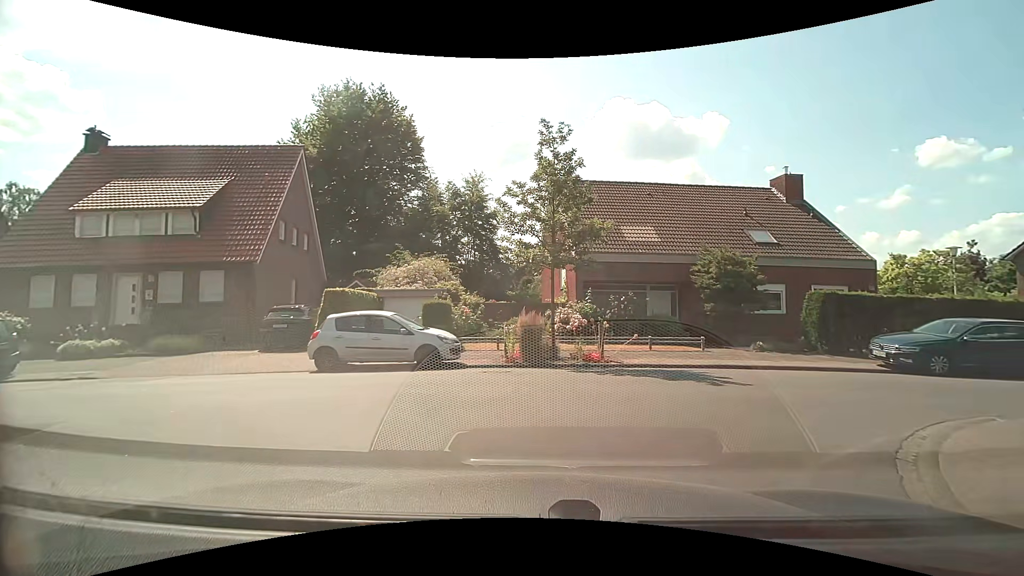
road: residential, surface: asphalt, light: Day
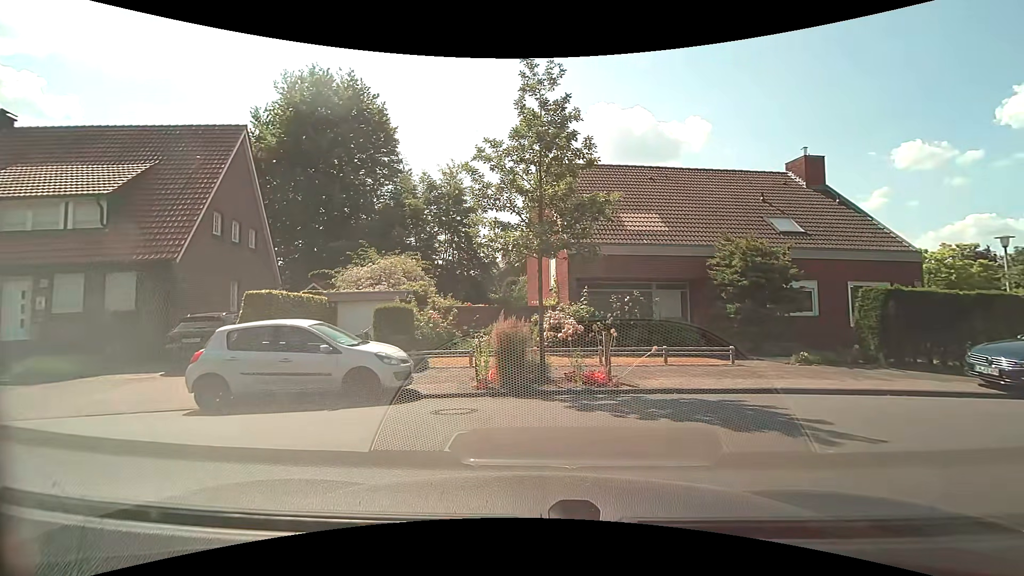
(0.0, +3.8) m; +3°
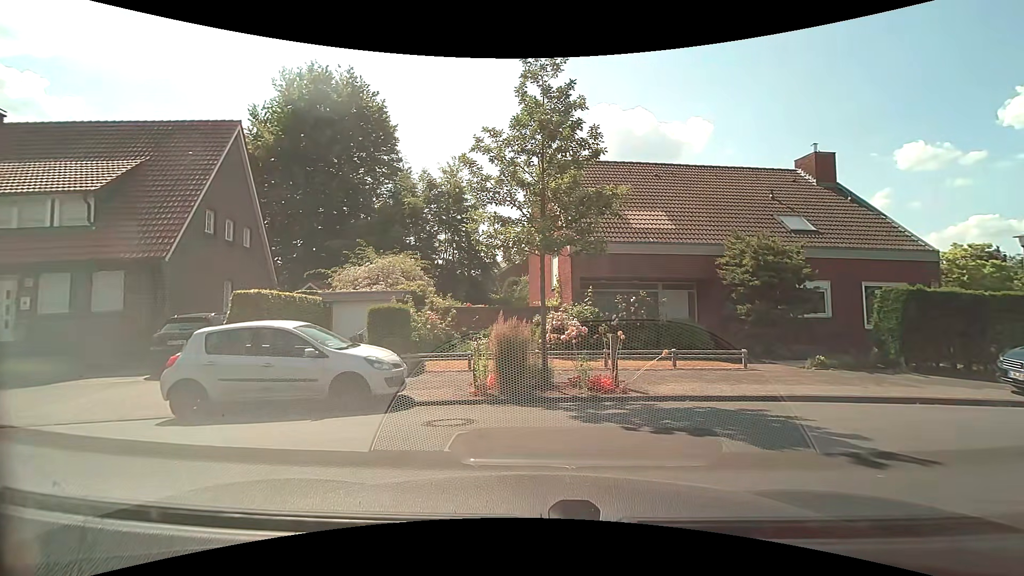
(0.0, +0.6) m; 0°
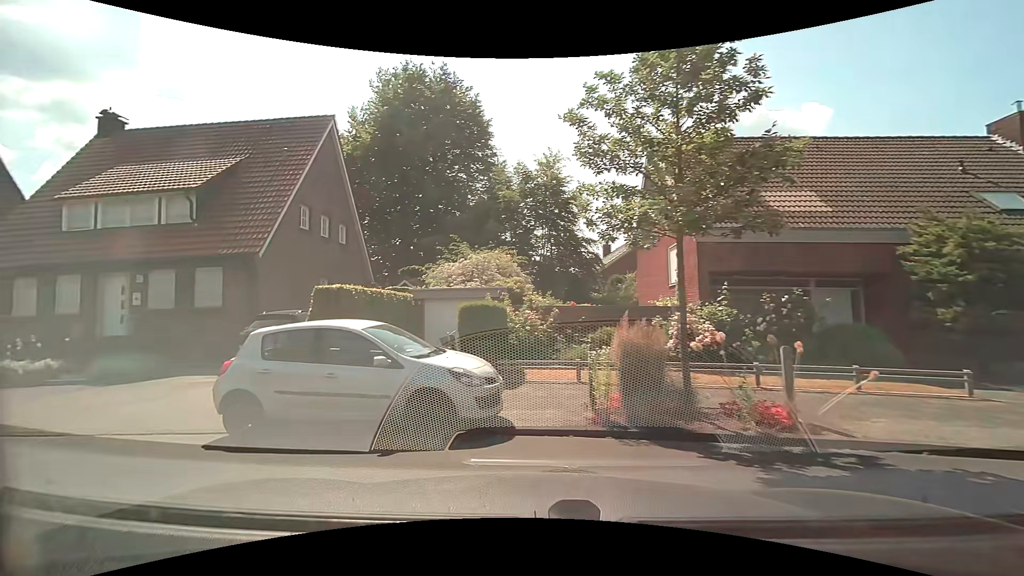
(-0.2, +2.4) m; -12°
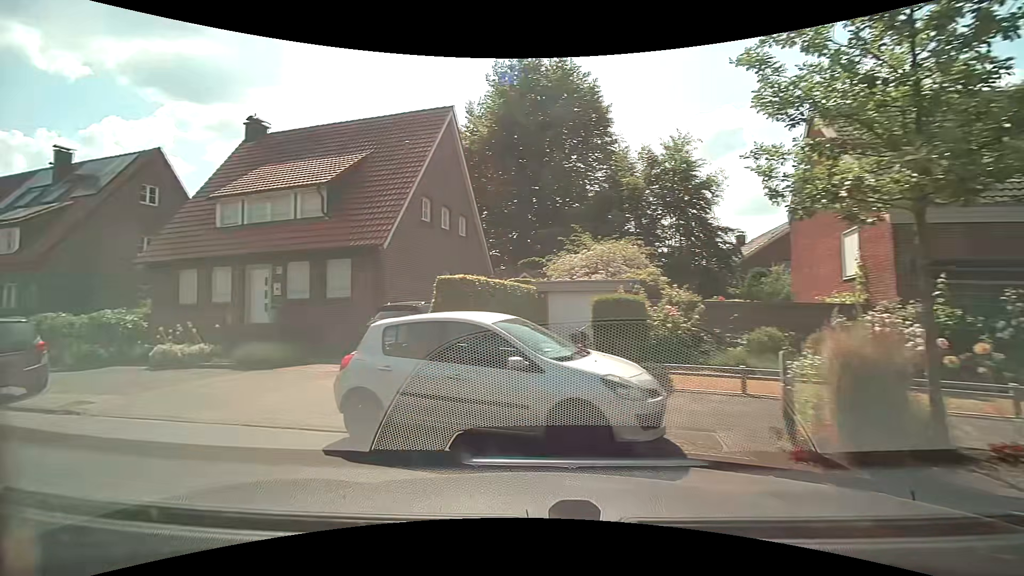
(-0.1, +1.4) m; -15°
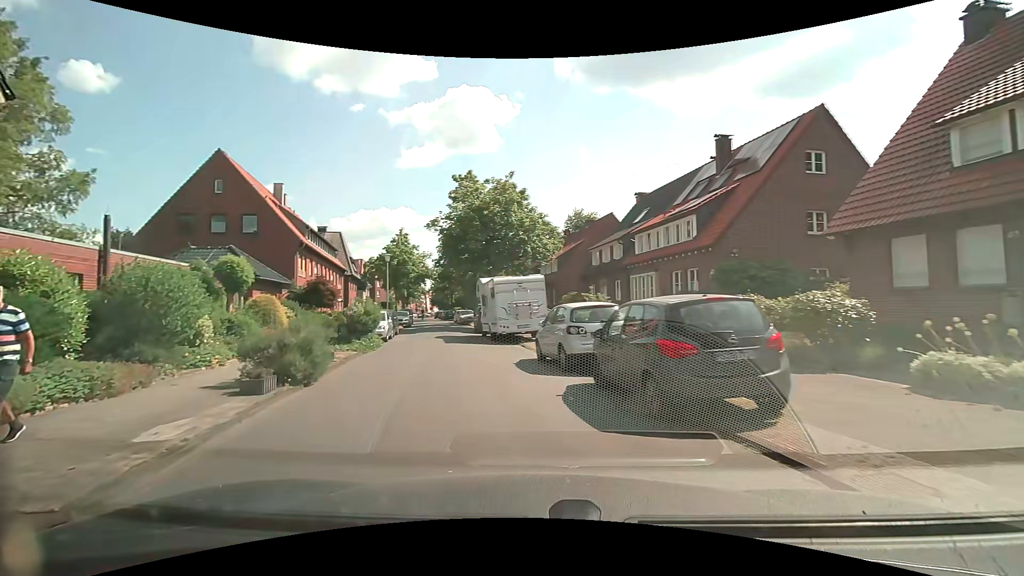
(-3.8, +5.9) m; -62°
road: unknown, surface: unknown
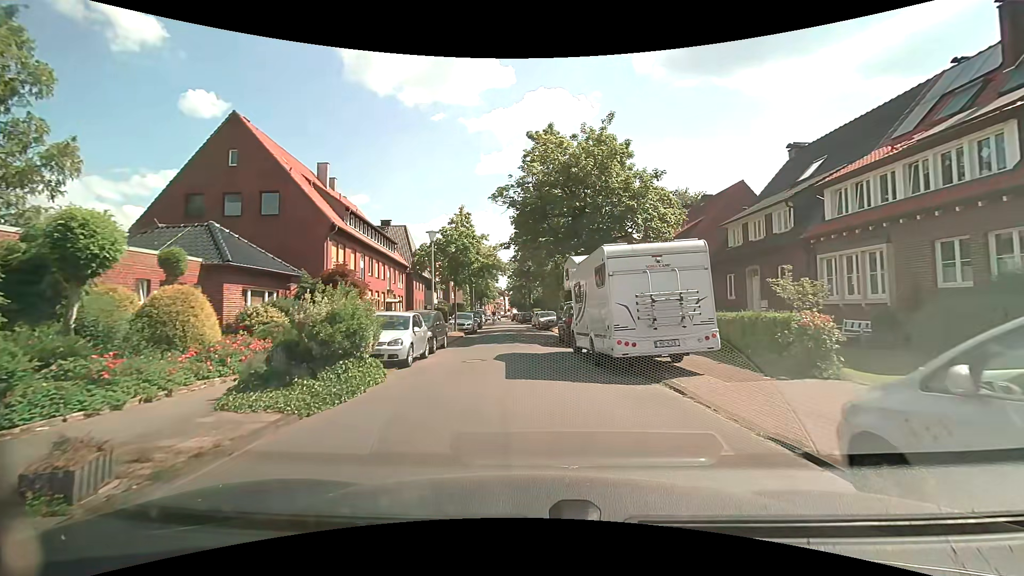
(-1.4, +10.9) m; -10°
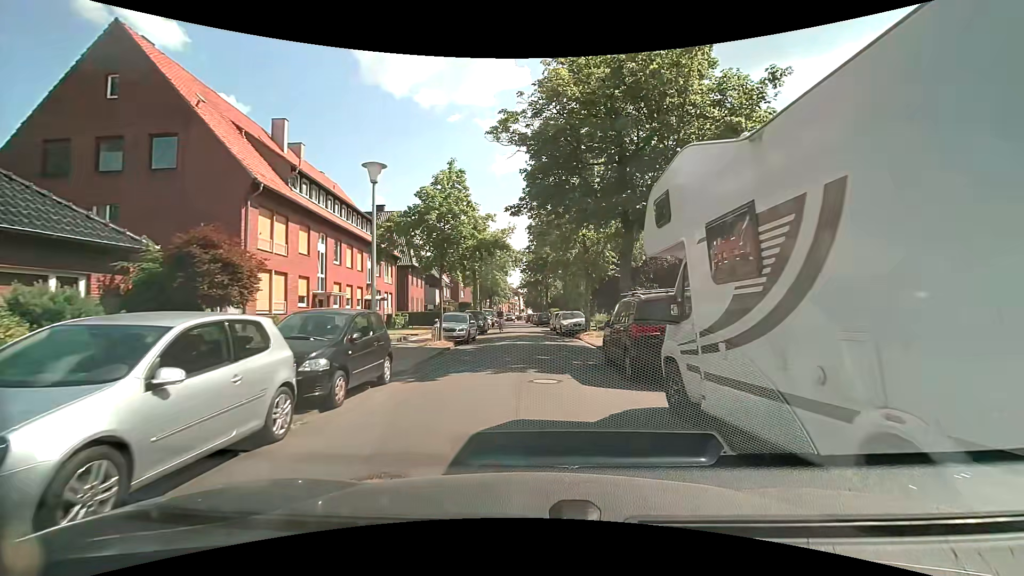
(-0.3, +10.4) m; -2°
